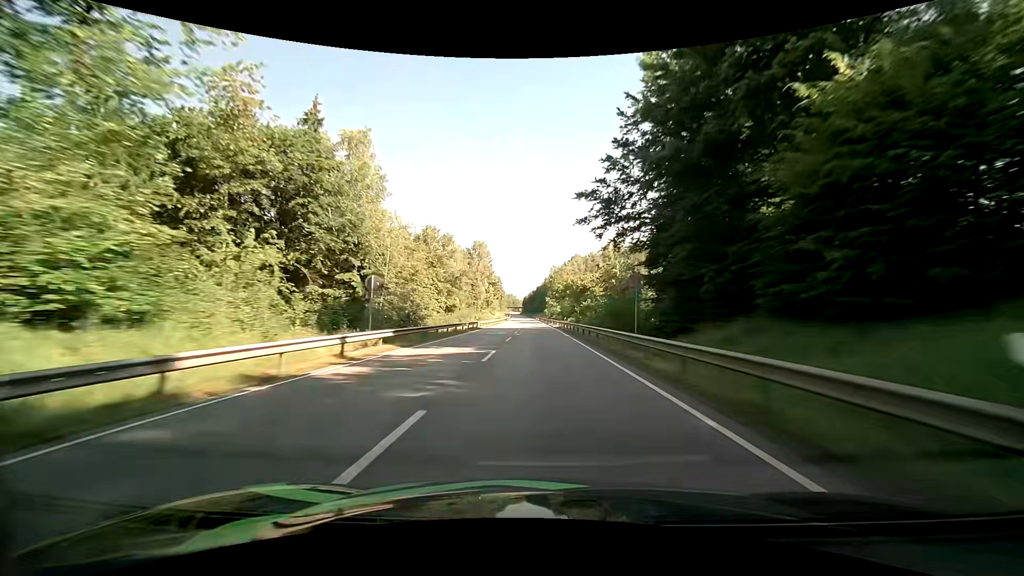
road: primary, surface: asphalt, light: Day
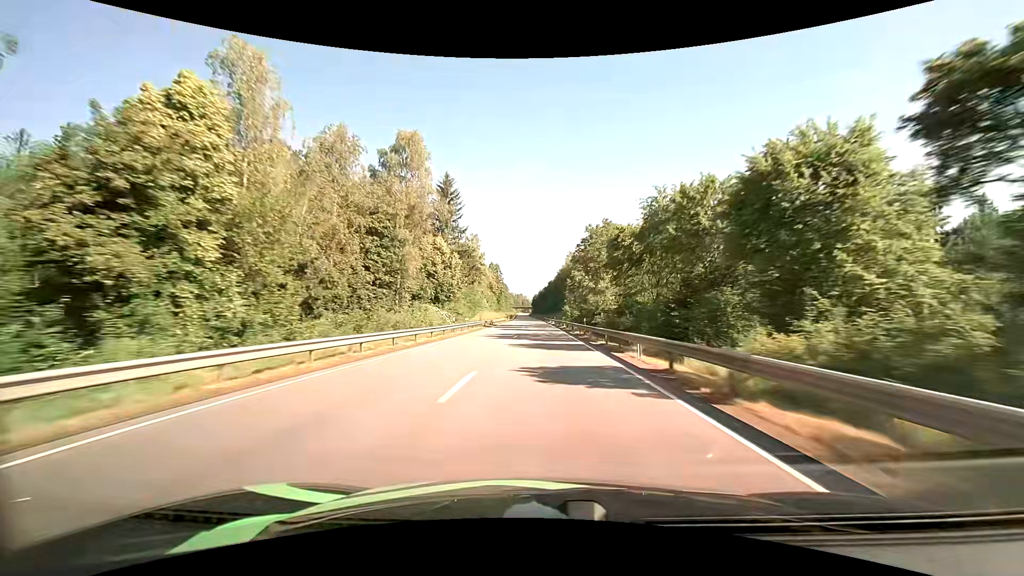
(-1.1, +66.9) m; -1°
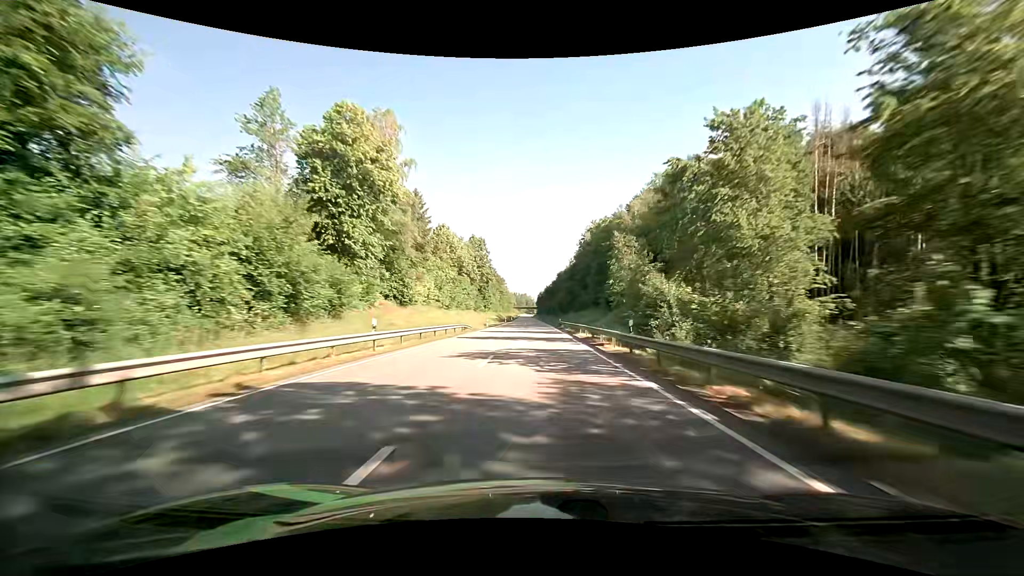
(-0.5, +66.8) m; -1°
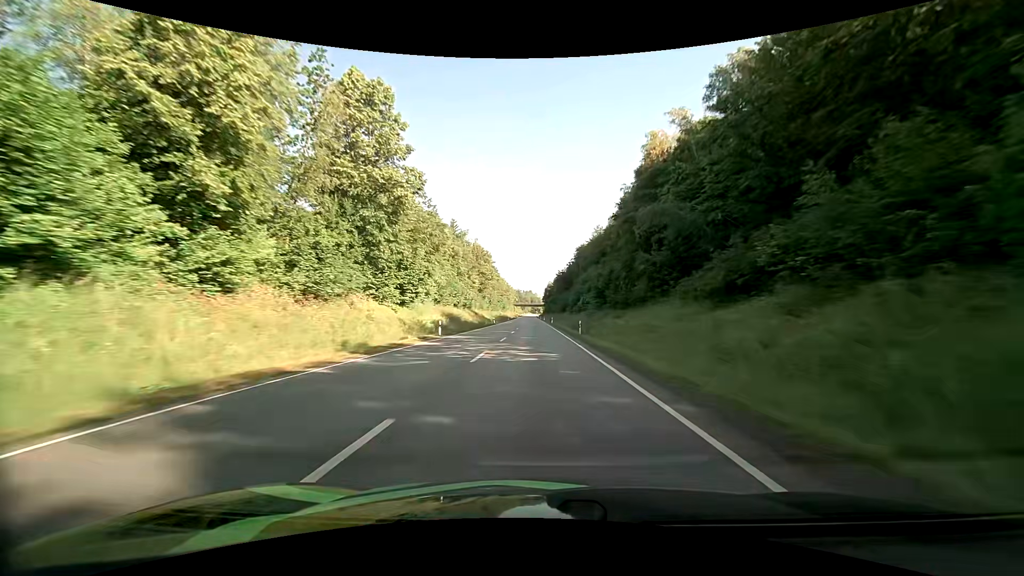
(-0.3, +82.7) m; -1°
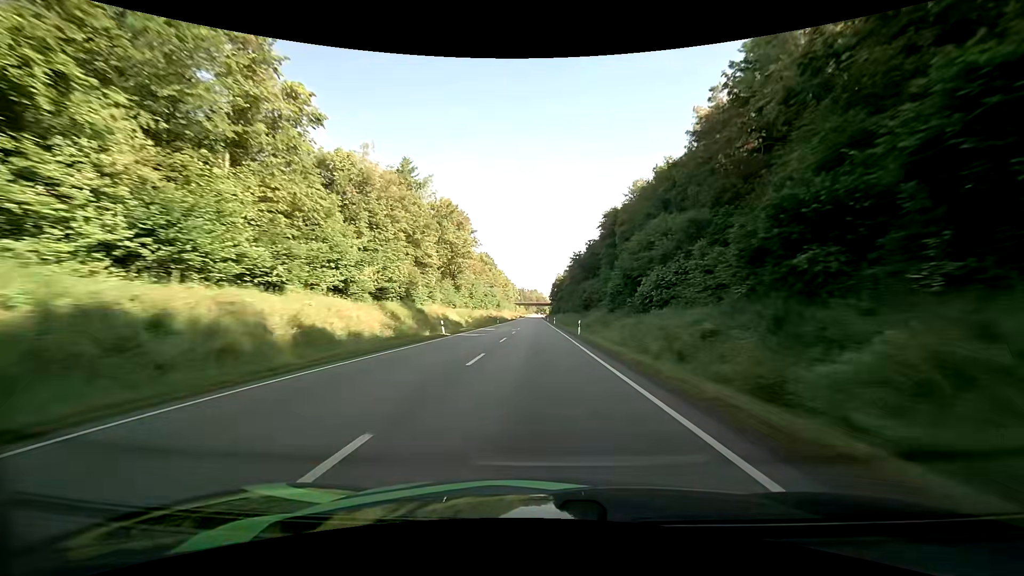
(-0.1, +48.7) m; 0°
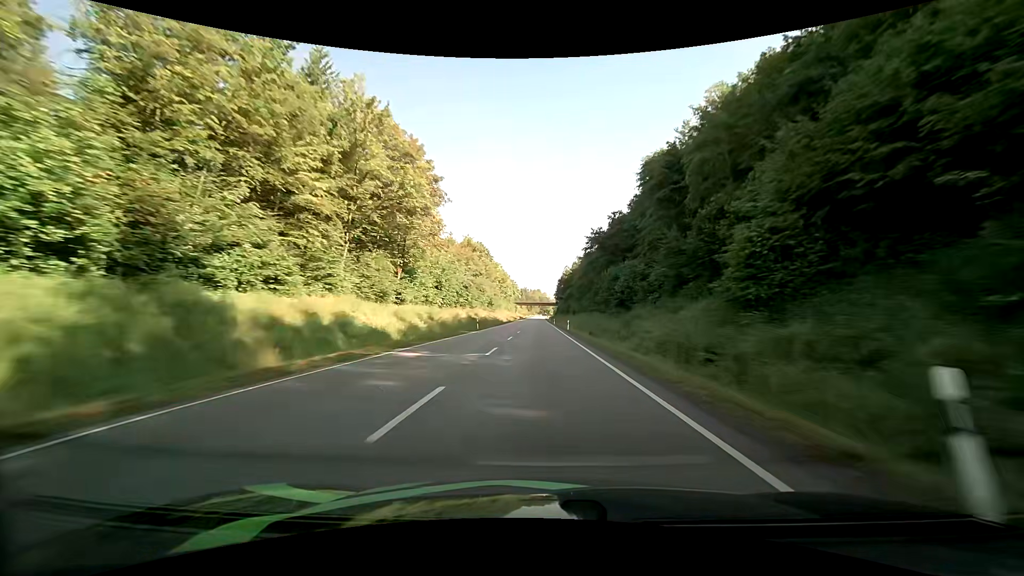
(-0.2, +32.1) m; 0°
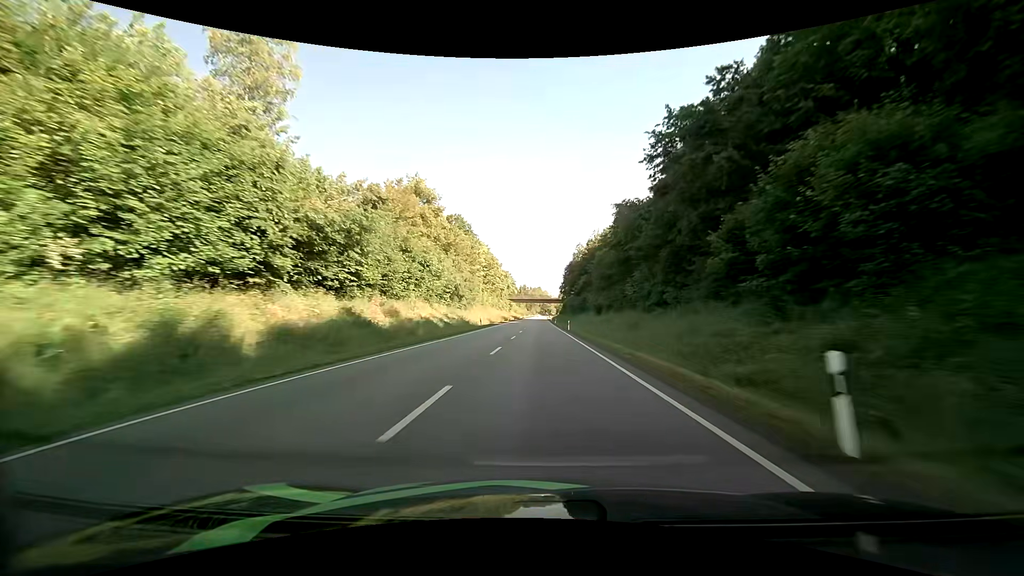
(-0.2, +48.0) m; 0°
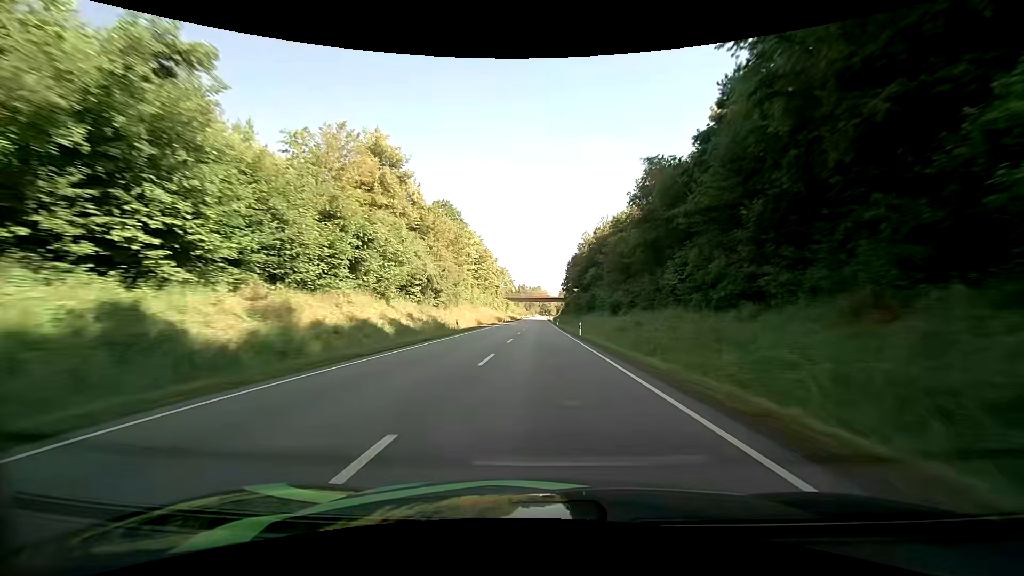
(-0.1, +15.8) m; 0°
(0, +10) (0, +20) (0, +30) (0, +40) (0, +50) (0, +60) (+1, +70) (+1, +80) (+1, +90) (+1, +100) m
